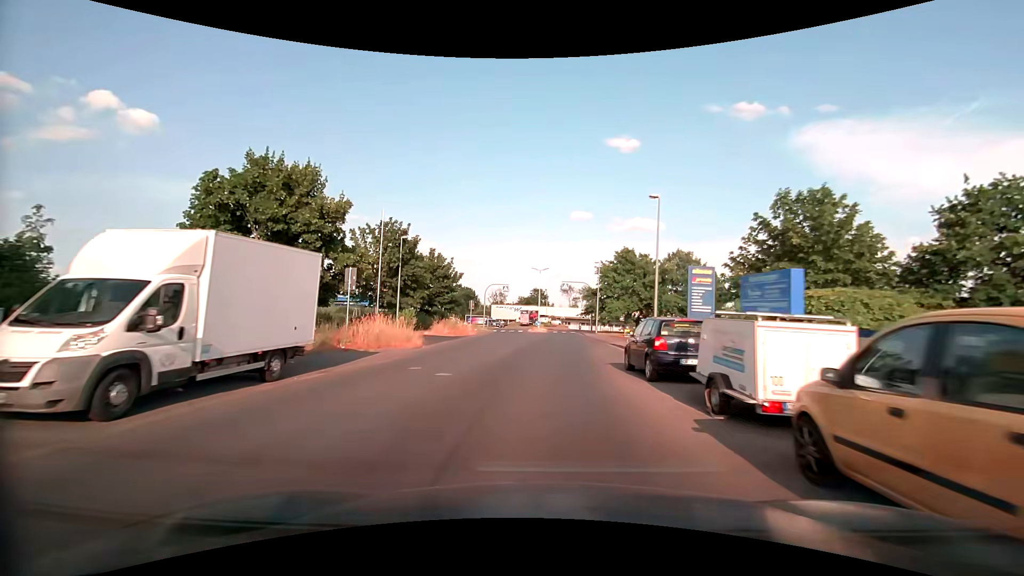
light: Day
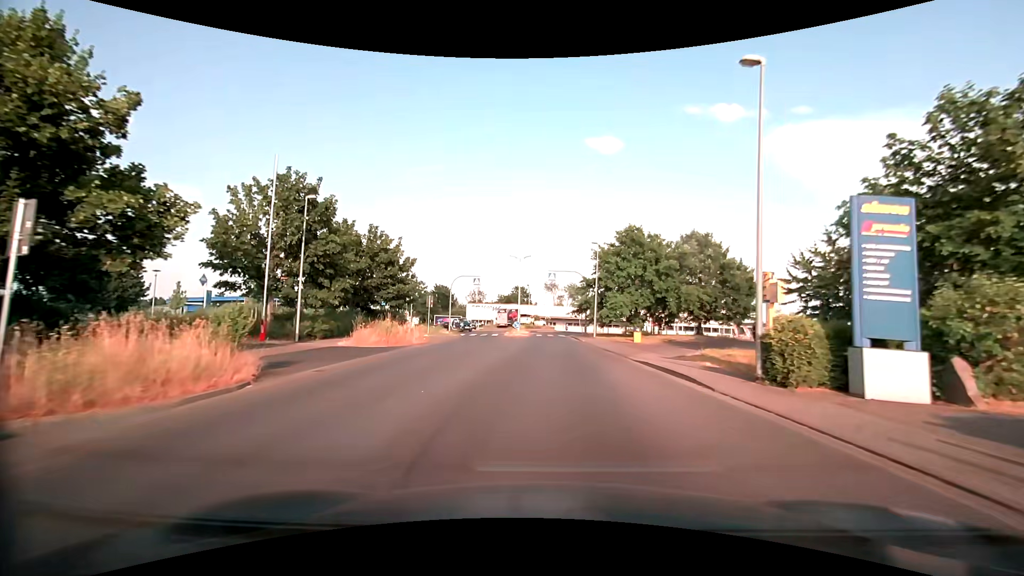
(+0.2, +13.3) m; +2°
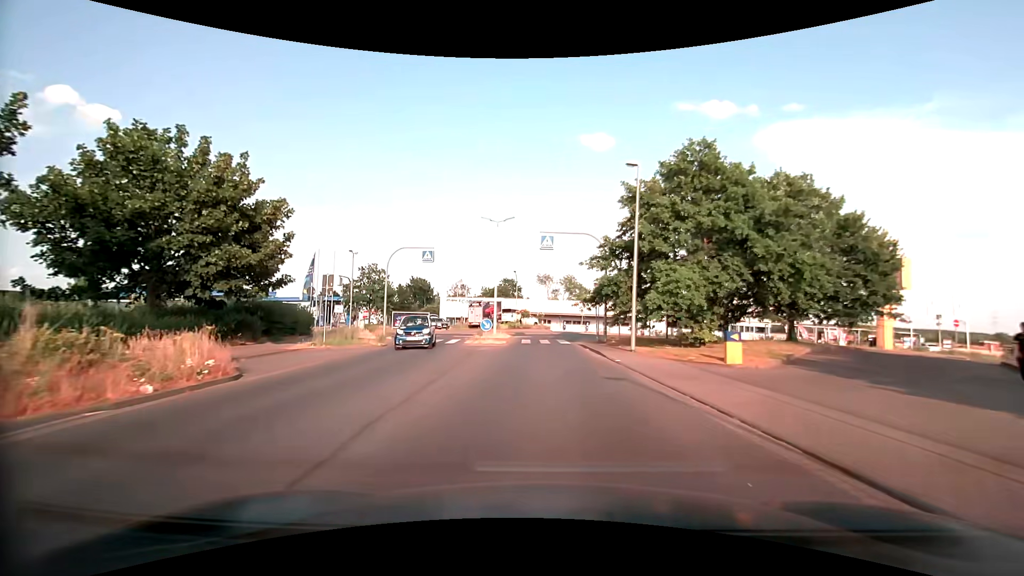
(+0.3, +19.1) m; +1°
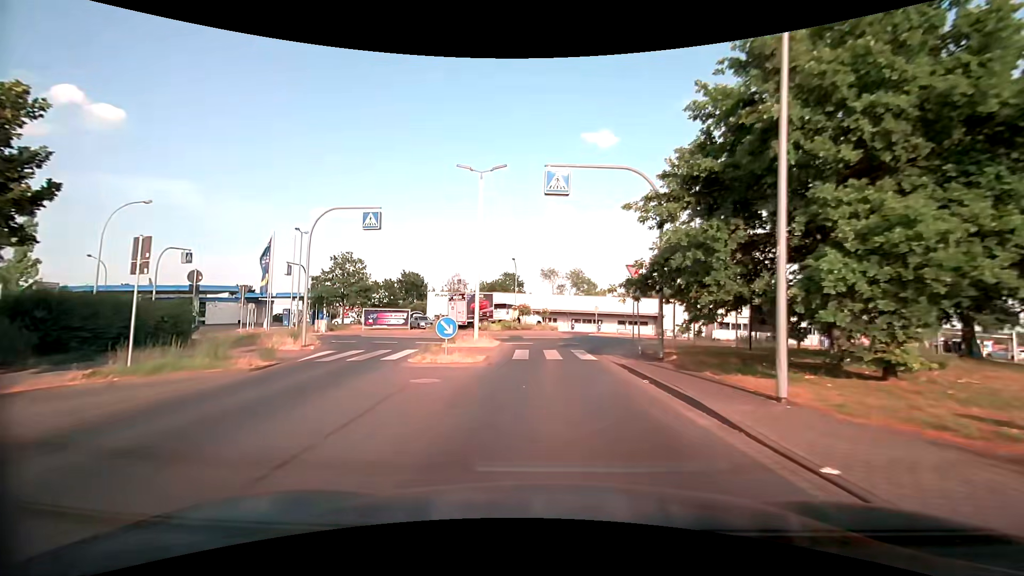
(-0.1, +11.4) m; -1°
(0, +10) (0, +20) (+4, +29) (+7, +39) (+3, +47) (-7, +49) (-15, +44) (-25, +41) (-35, +41) (-45, +40) m
